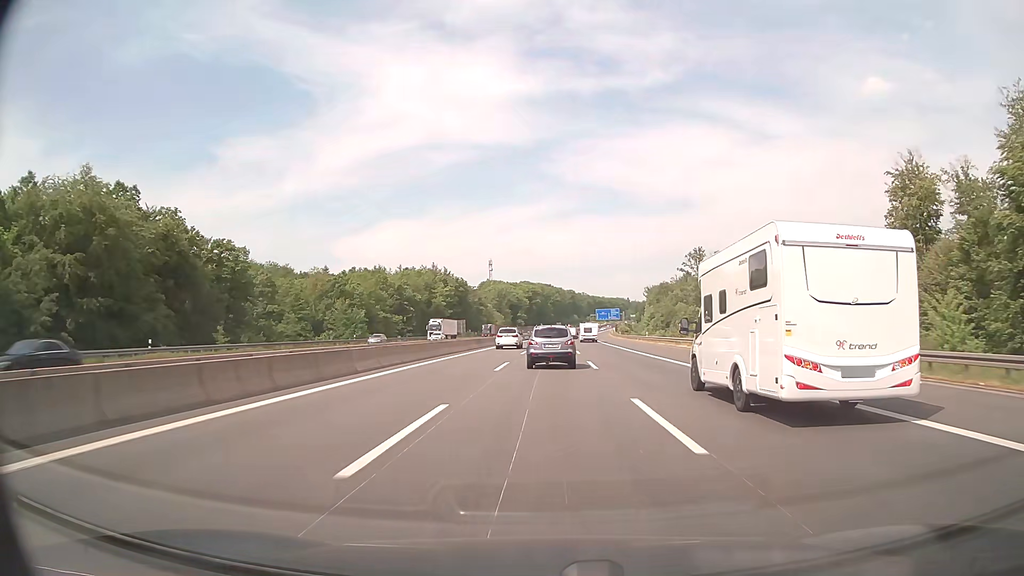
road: motorway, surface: asphalt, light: Day
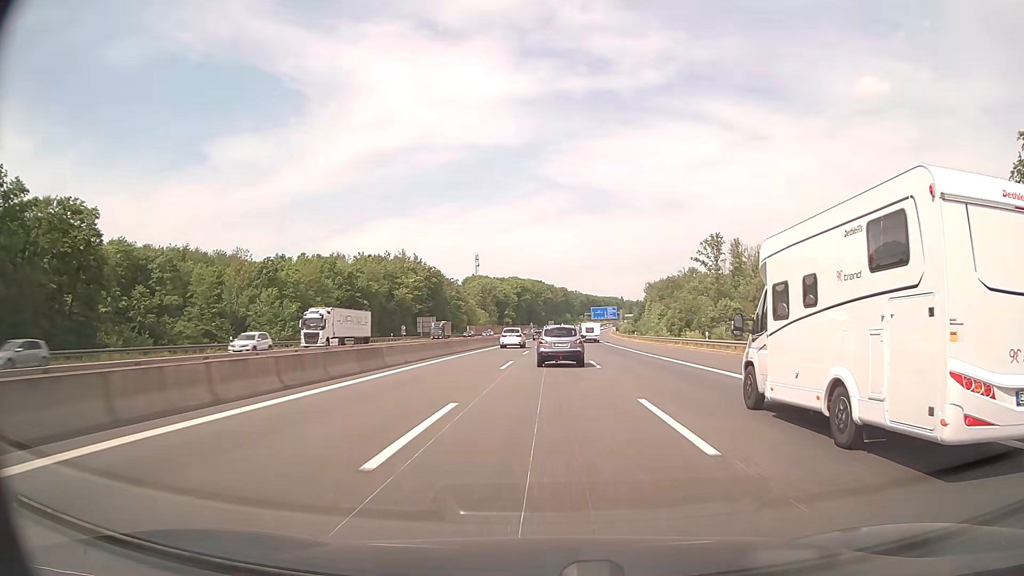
(+0.2, +35.0) m; +1°
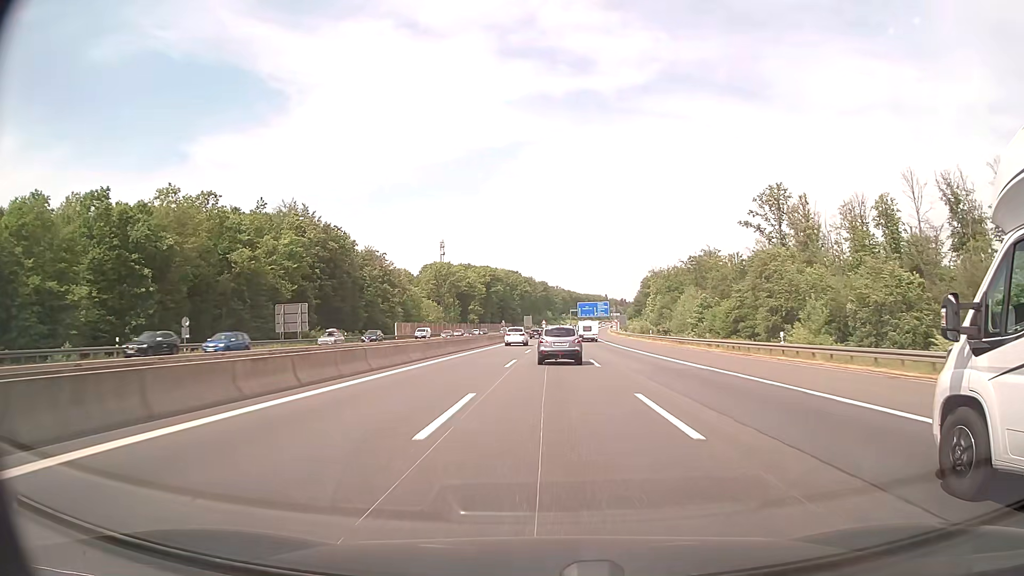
(+1.1, +69.0) m; +2°
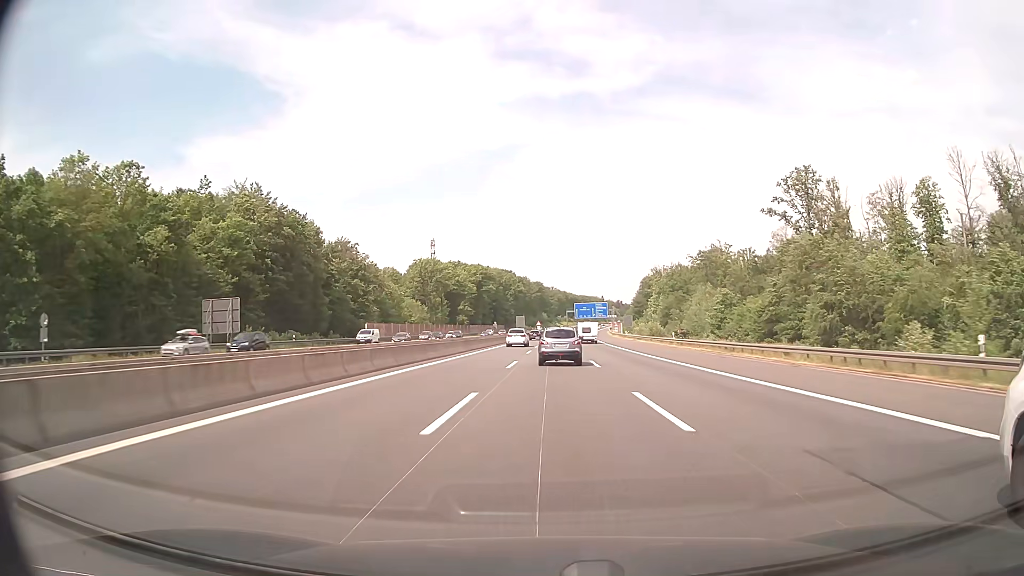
(0.0, +16.8) m; 0°
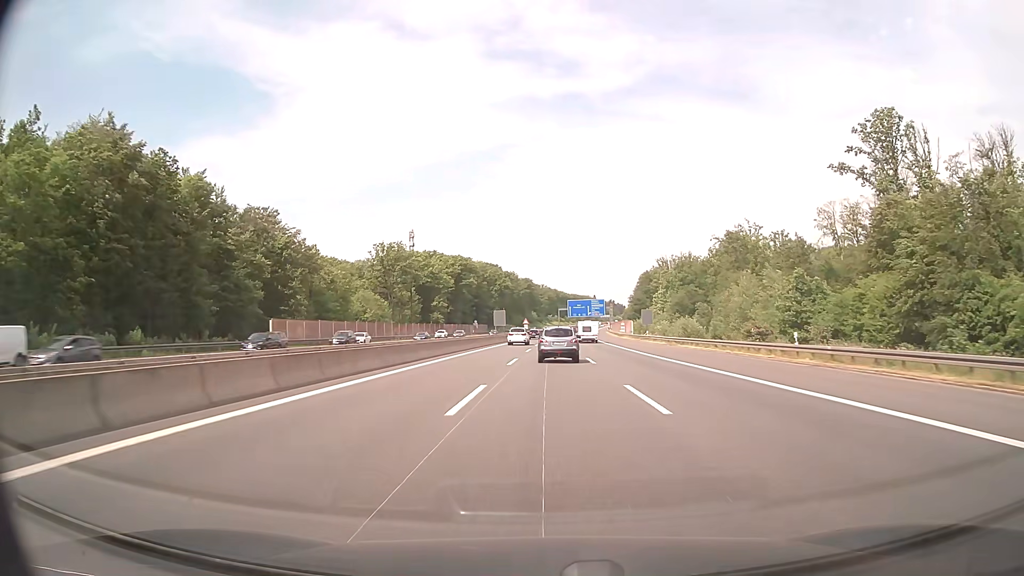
(+0.3, +33.6) m; +1°
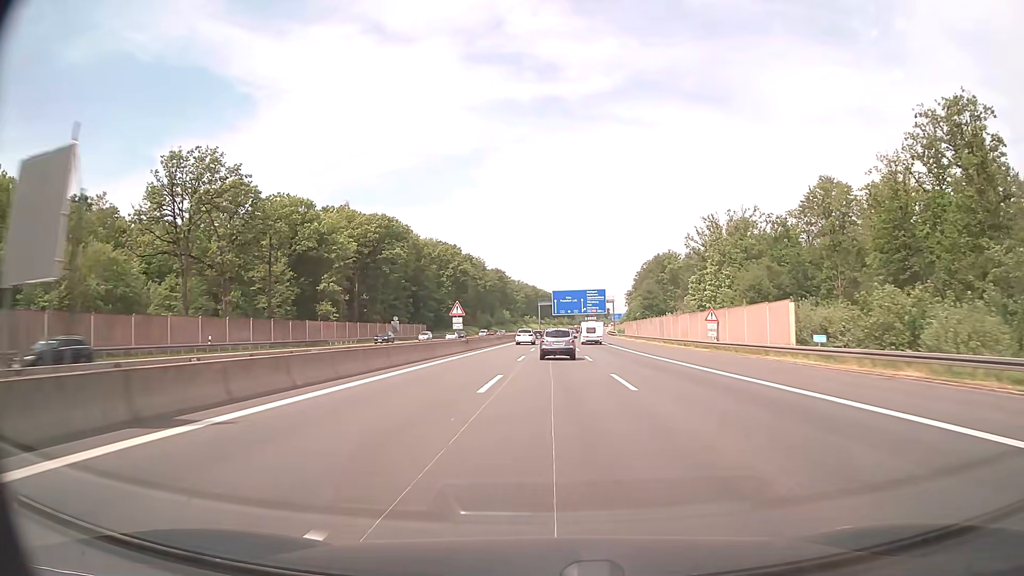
(+1.4, +83.4) m; +2°
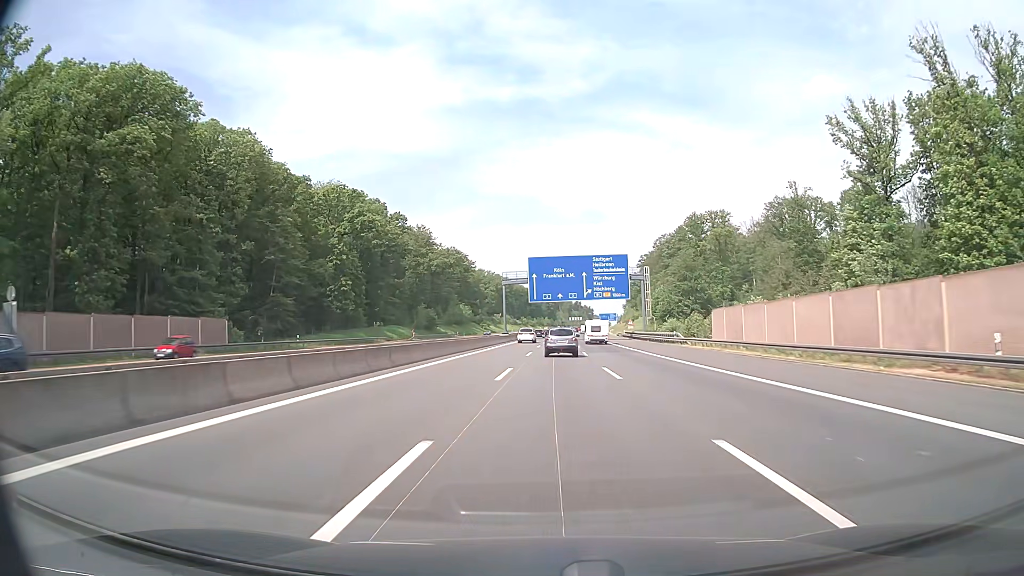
(+1.5, +84.5) m; +2°
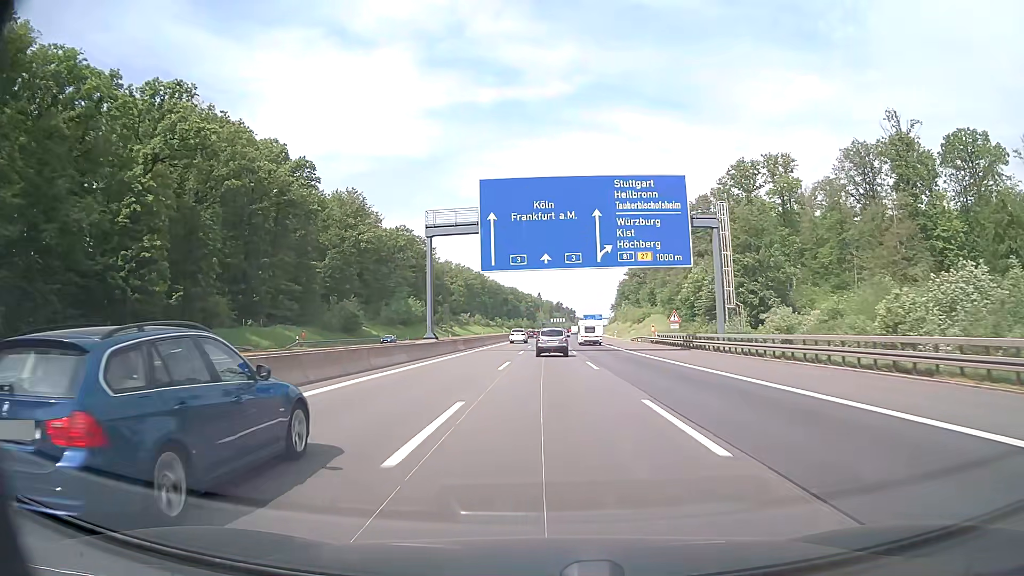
(+0.7, +50.8) m; +2°
(0, +10) (0, +20) (0, +30) (0, +40) (0, +50) (0, +60) (+1, +70) (+1, +80) (+1, +90) (+1, +100) m
